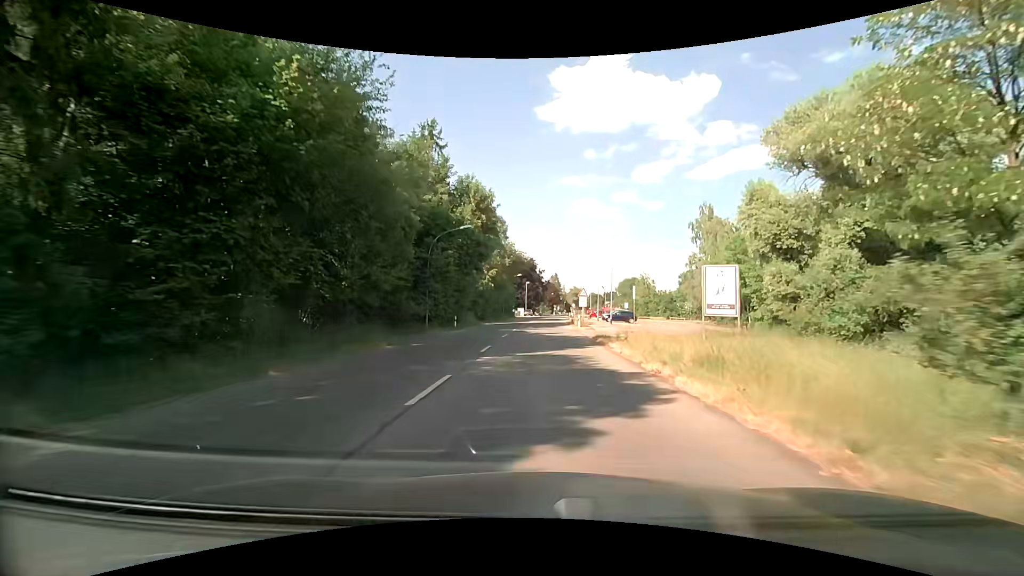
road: tertiary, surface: asphalt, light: Day
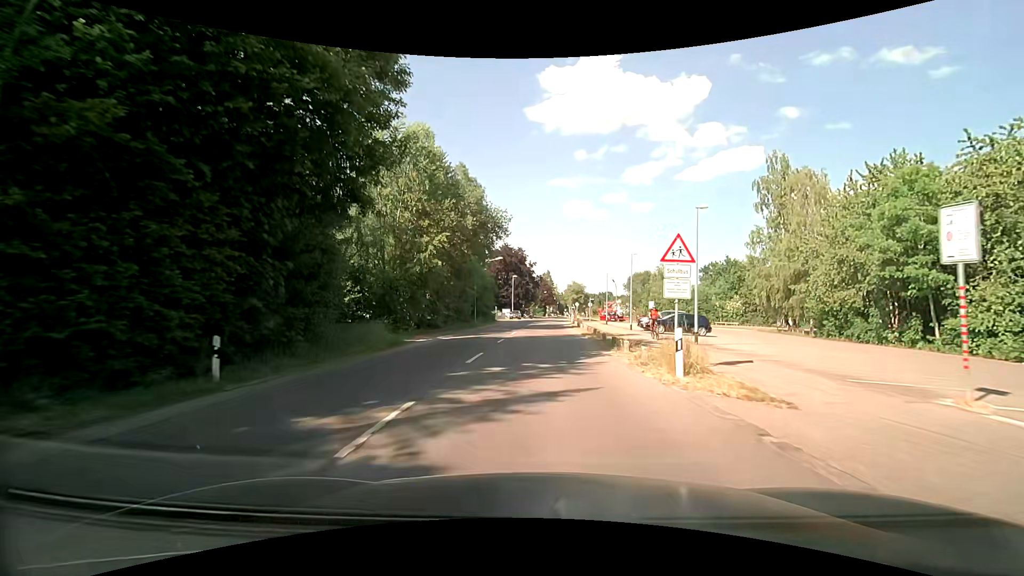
(+0.3, +29.0) m; +1°
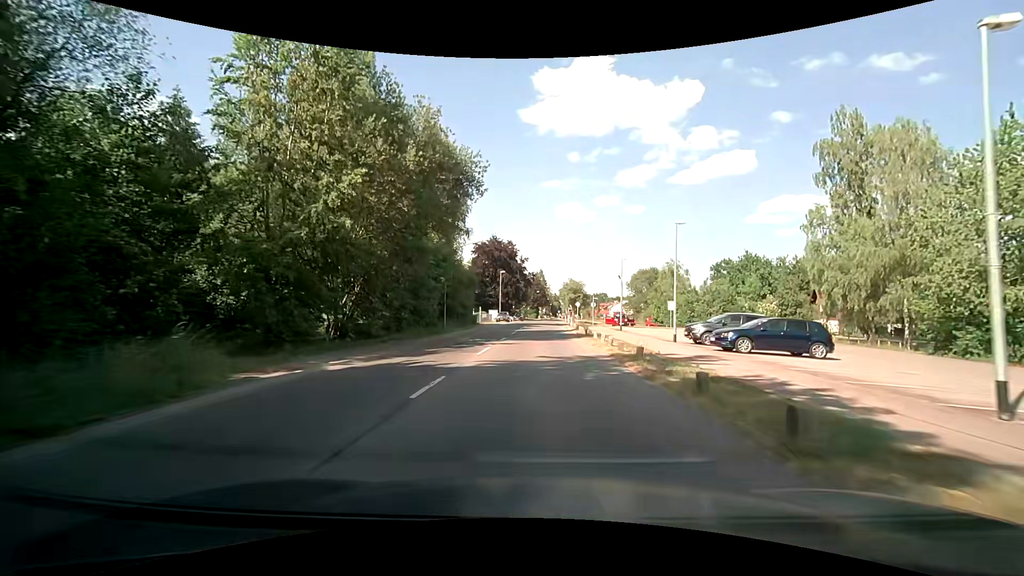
(+0.2, +14.5) m; +1°
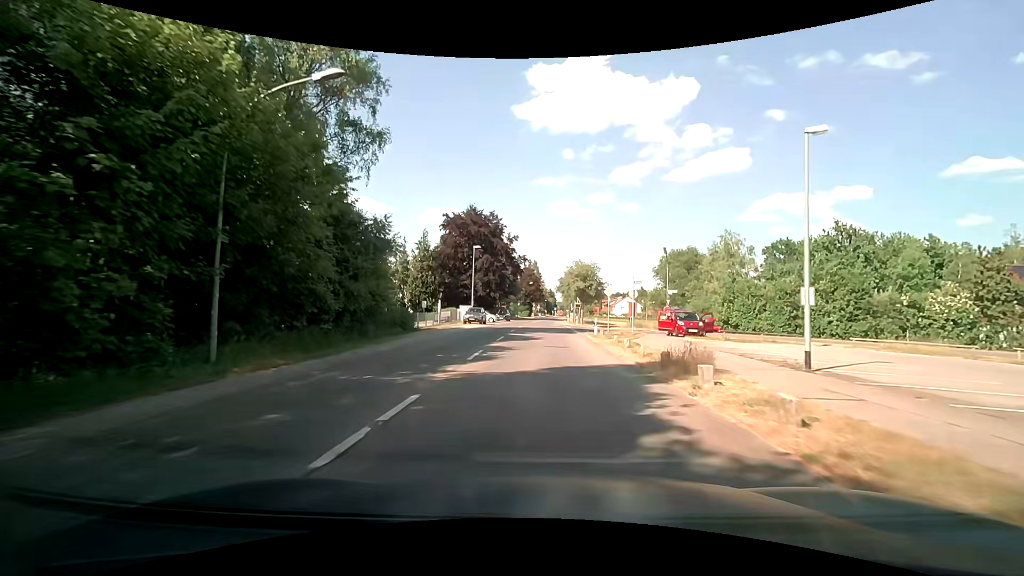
(+0.3, +29.9) m; +1°
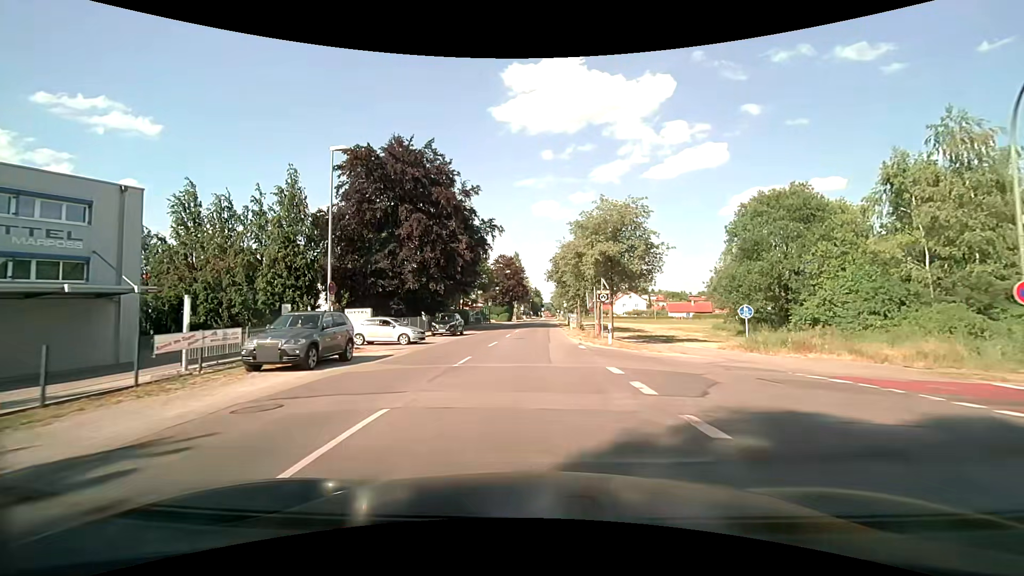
(+0.6, +36.0) m; +2°
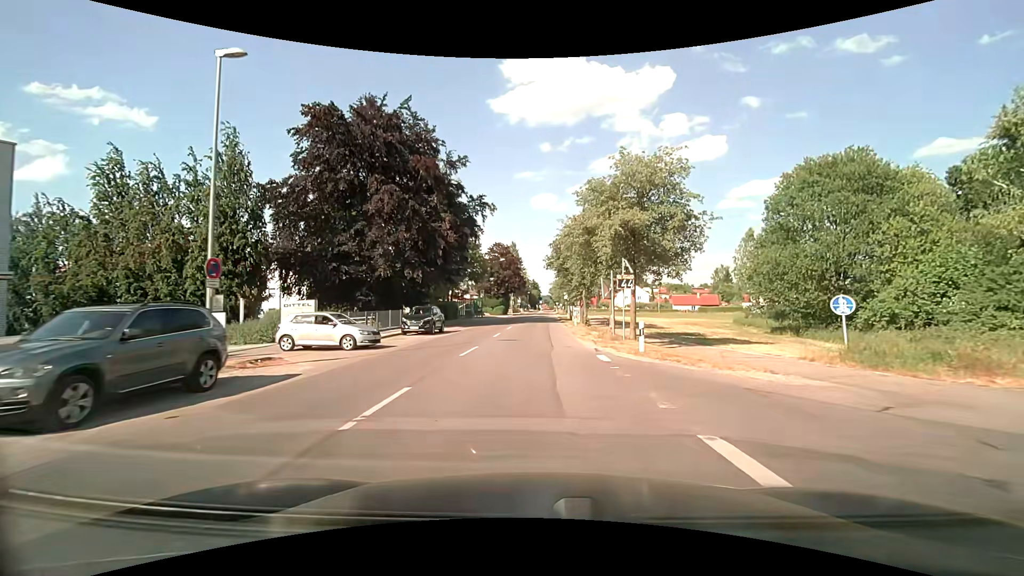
(0.0, +7.5) m; 0°
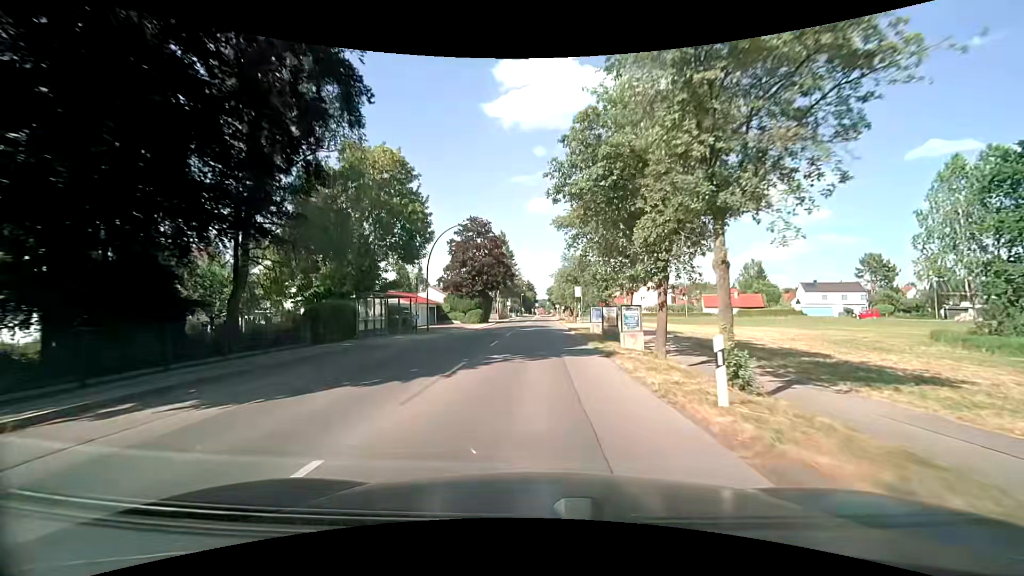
(+0.1, +30.7) m; 0°
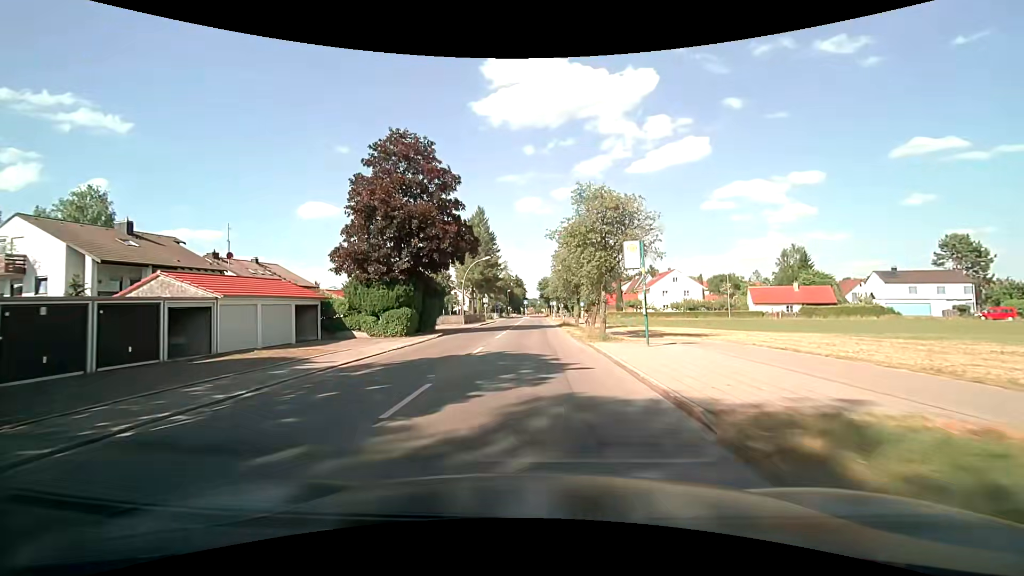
(+0.2, +30.8) m; +2°
(0, +10) (0, +20) (0, +30) (0, +40) (-1, +50) (-1, +60) (-1, +70) (-1, +80) (-1, +90) (-1, +100) m
